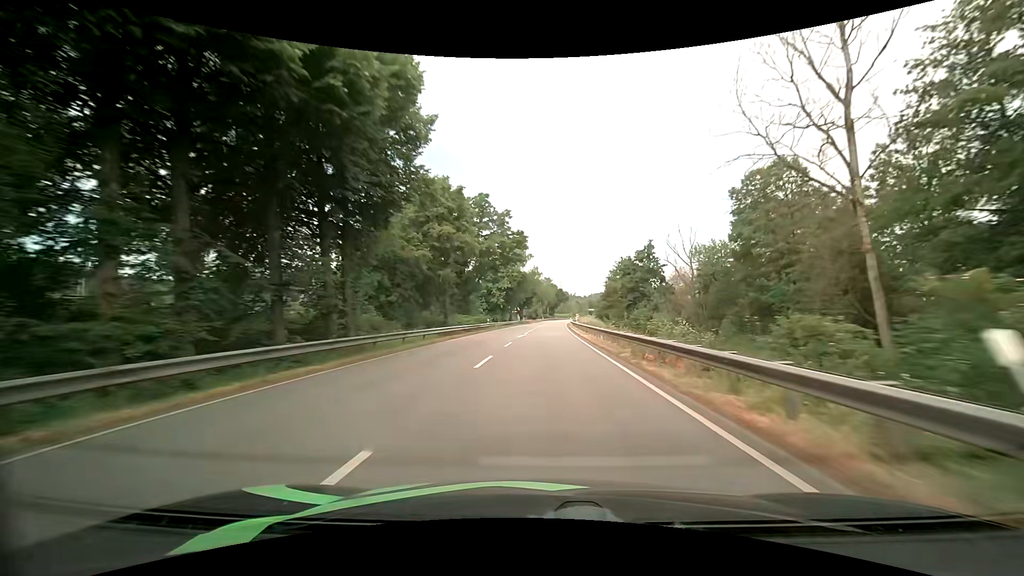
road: primary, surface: asphalt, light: Day
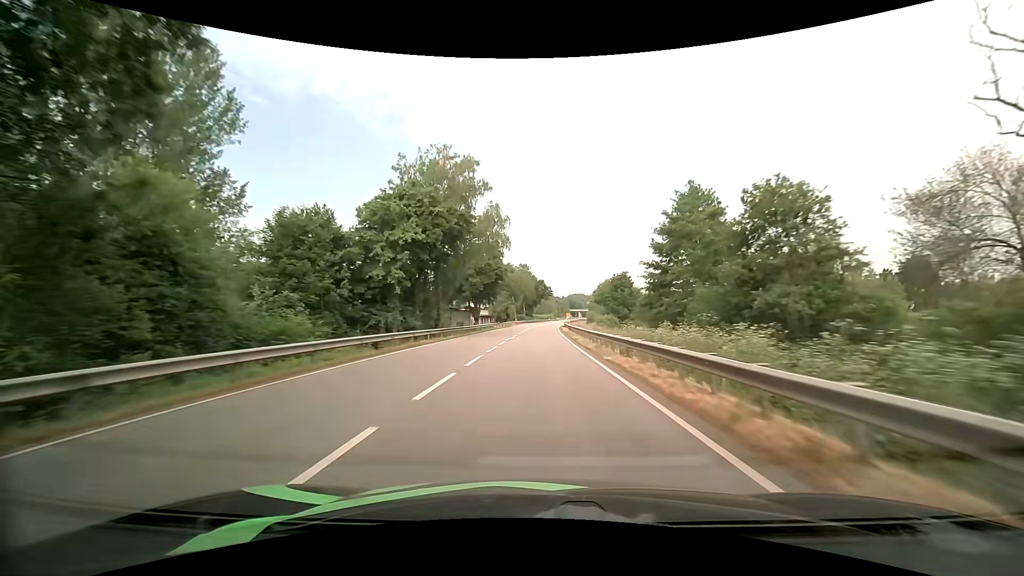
(+1.2, +56.4) m; +2°
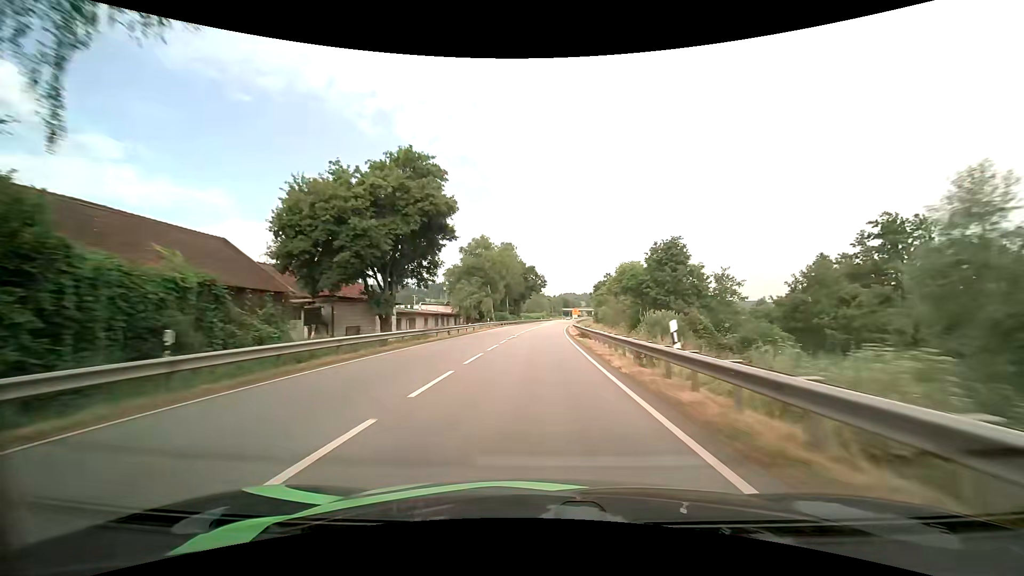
(+0.5, +41.8) m; +1°
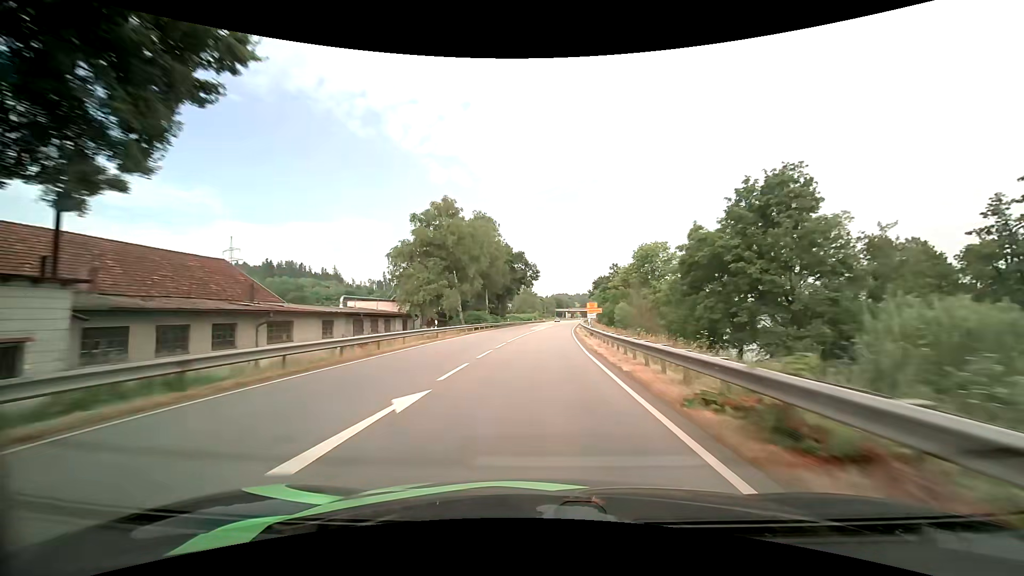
(+0.4, +27.6) m; +1°
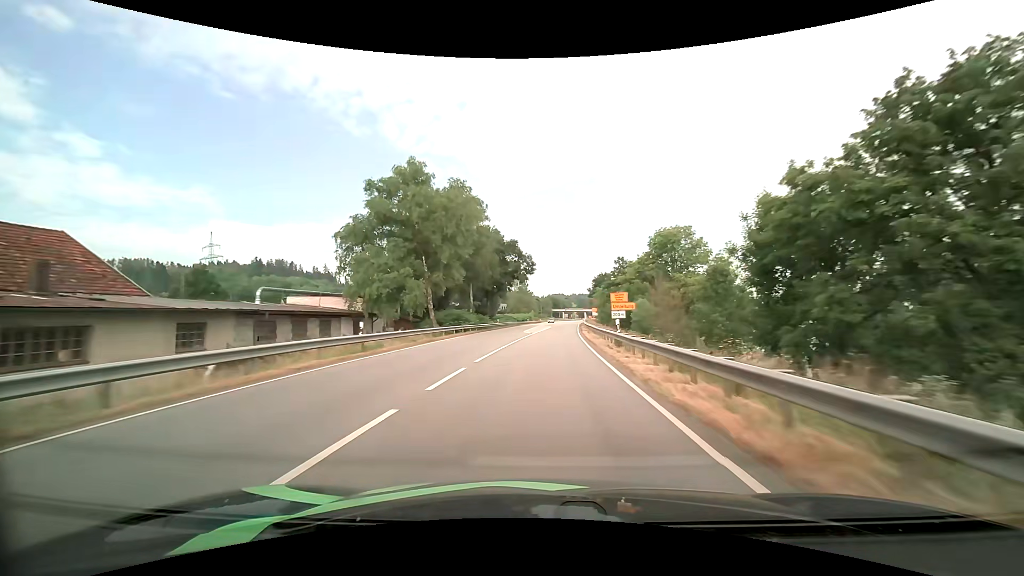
(0.0, +13.7) m; 0°
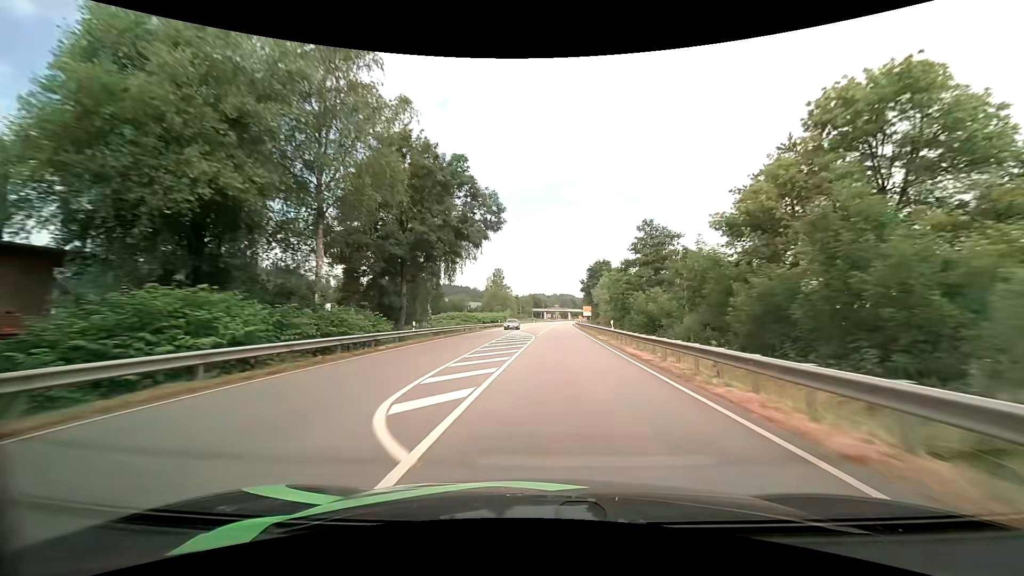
(+1.0, +40.8) m; +3°
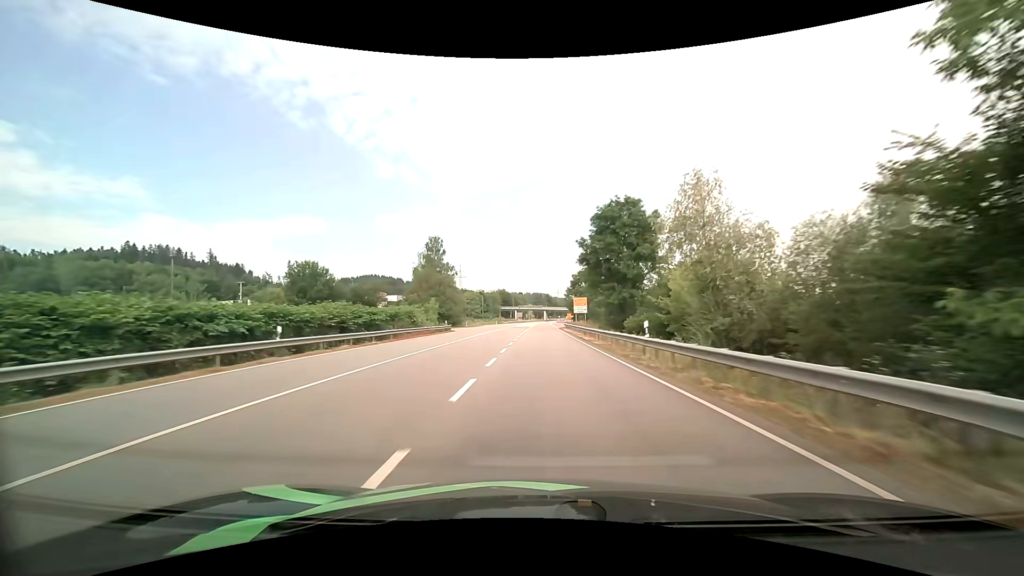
(+2.4, +67.4) m; +3°
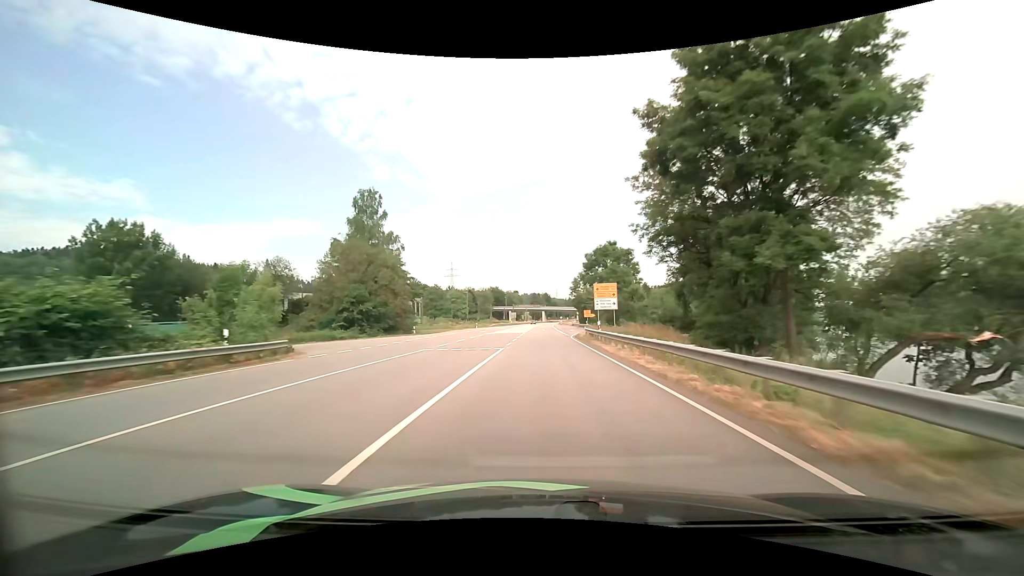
(+0.1, +40.5) m; 0°
(0, +10) (0, +20) (0, +30) (0, +40) (0, +50) (0, +60) (0, +70) (+1, +80) (+1, +90) (+1, +100) m
